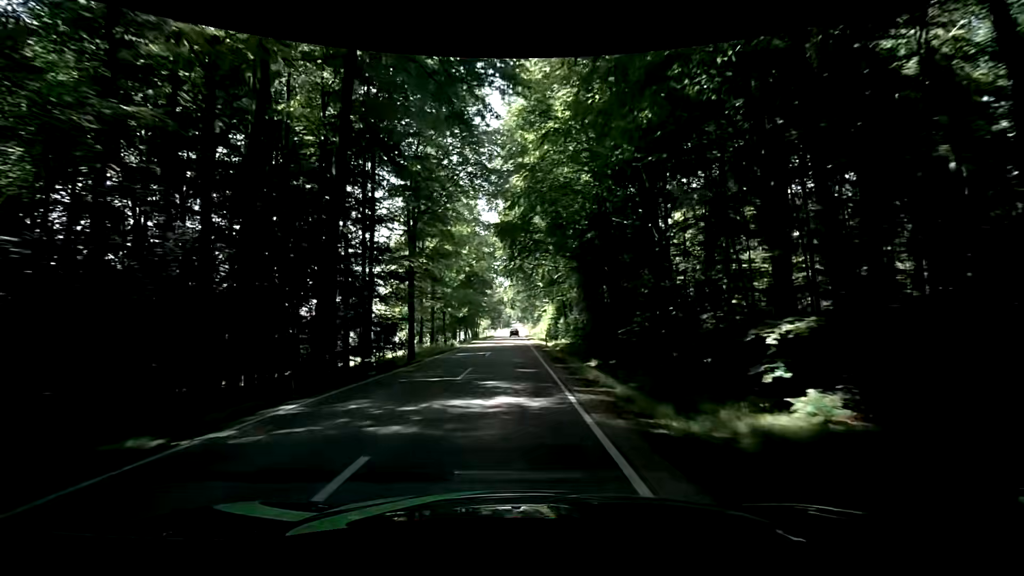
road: secondary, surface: asphalt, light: Day
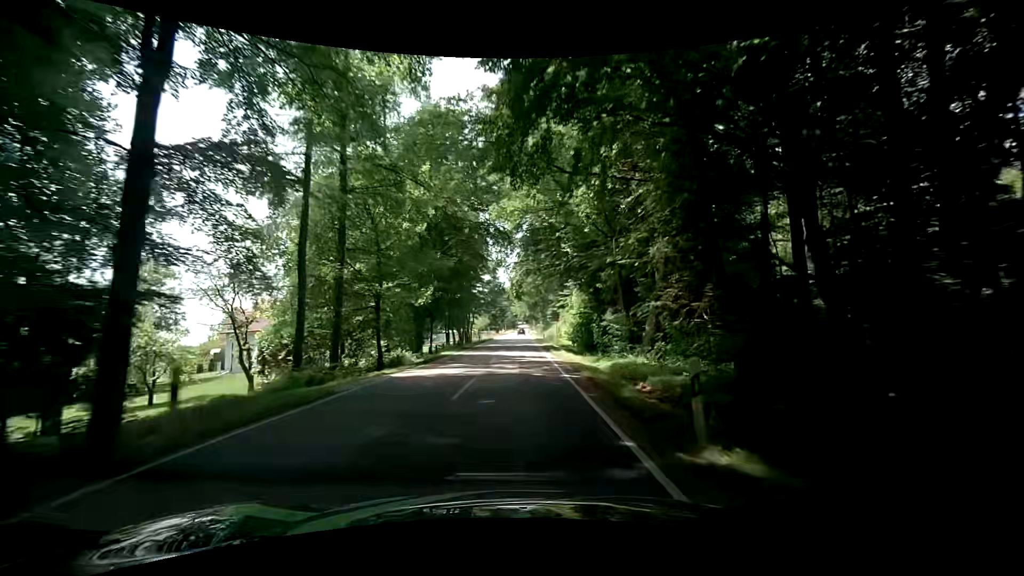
(-0.4, +28.1) m; 0°
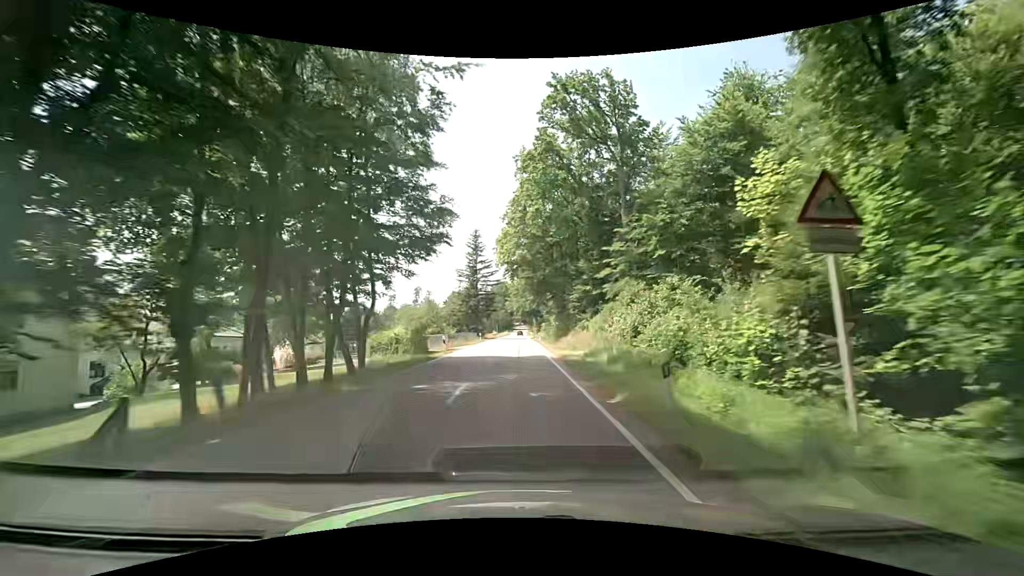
(-0.8, +48.5) m; 0°
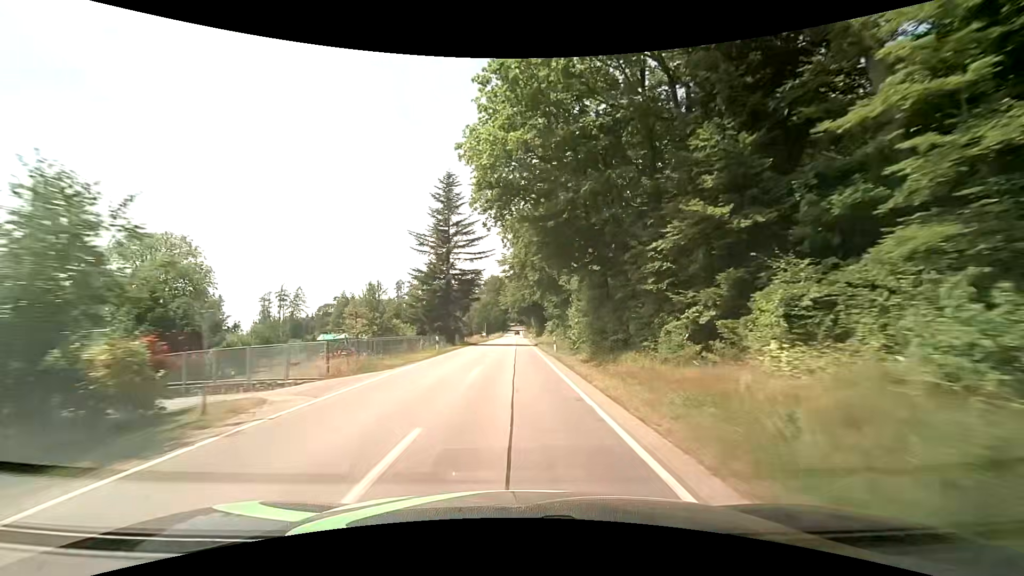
(-0.1, +29.8) m; 0°
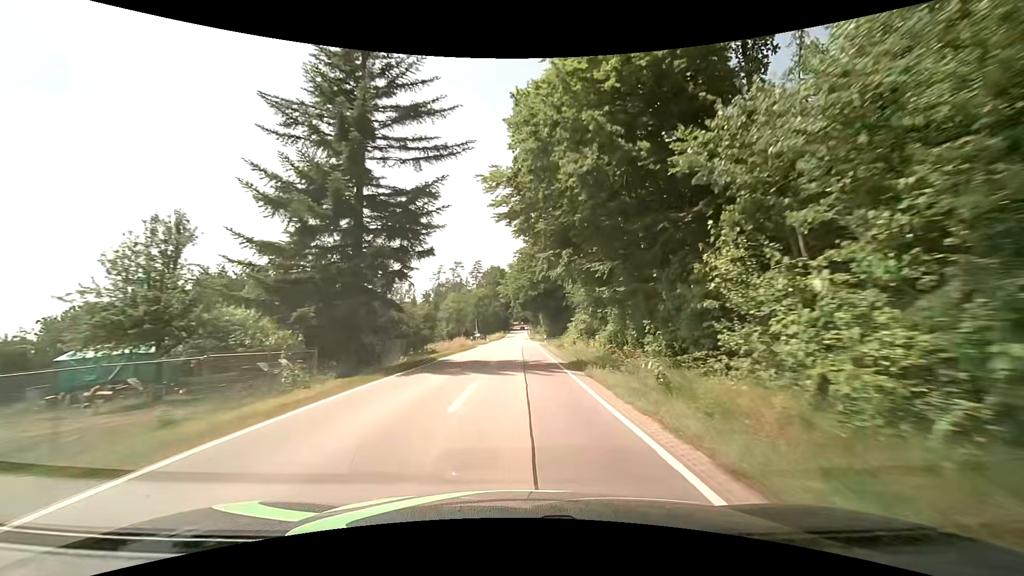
(-0.2, +30.2) m; 0°
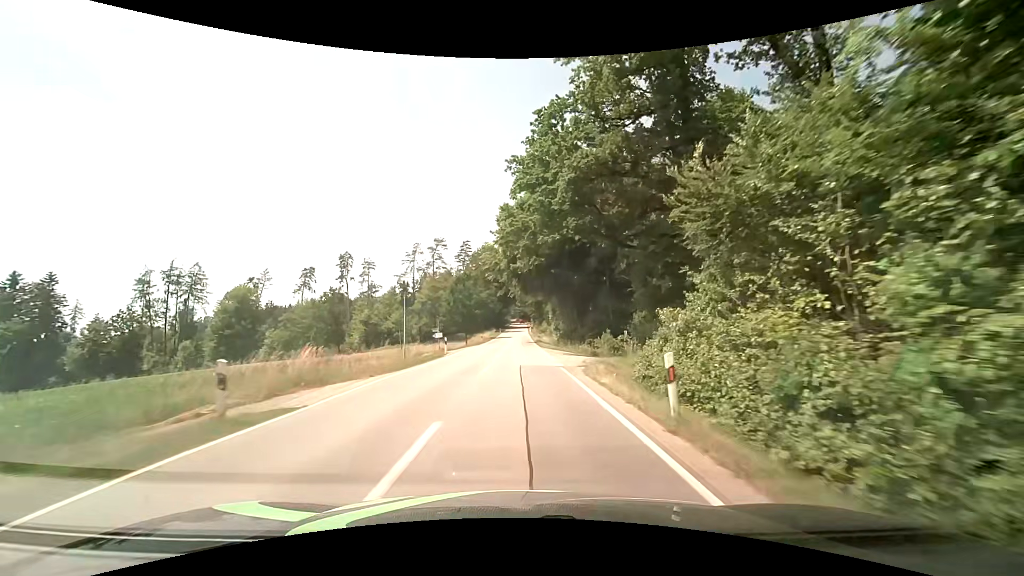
(+0.2, +41.0) m; +1°
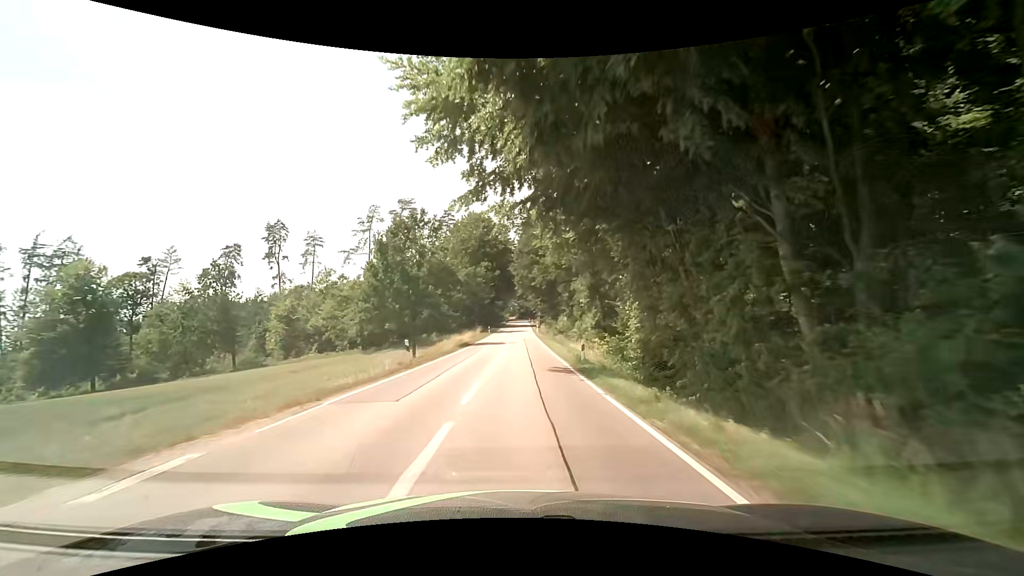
(-0.5, +41.8) m; -1°
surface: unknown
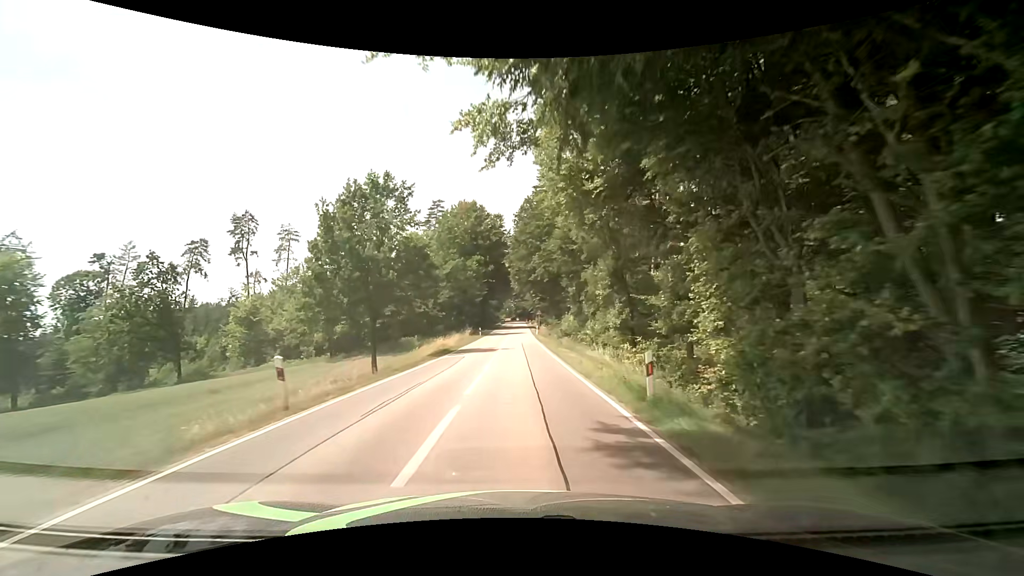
(+0.2, +10.6) m; 0°
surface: asphalt
(0, +10) (0, +20) (0, +30) (+1, +40) (+1, +50) (+1, +60) (+1, +70) (+1, +80) (+1, +90) (+1, +100) m
